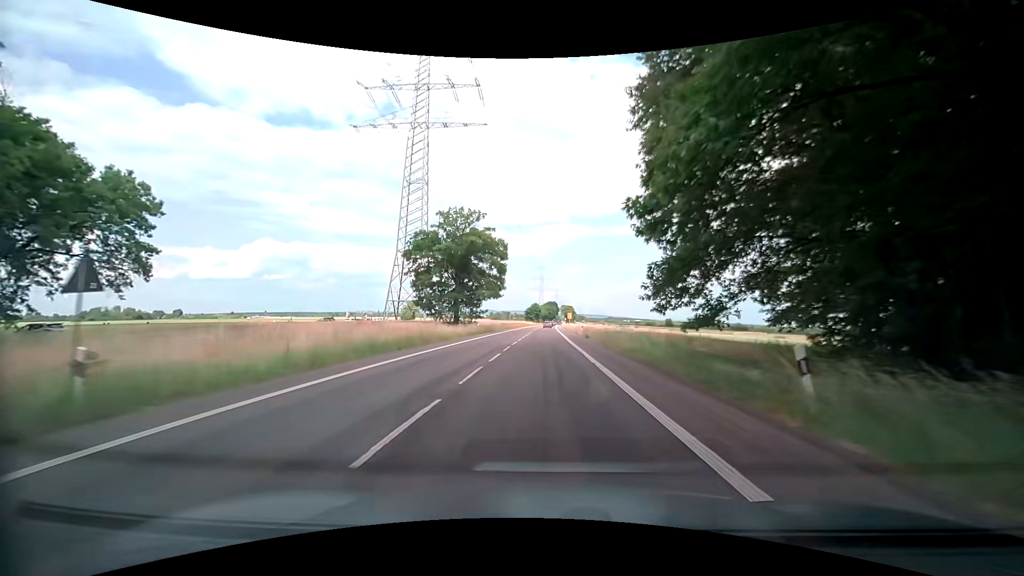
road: secondary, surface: asphalt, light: Day
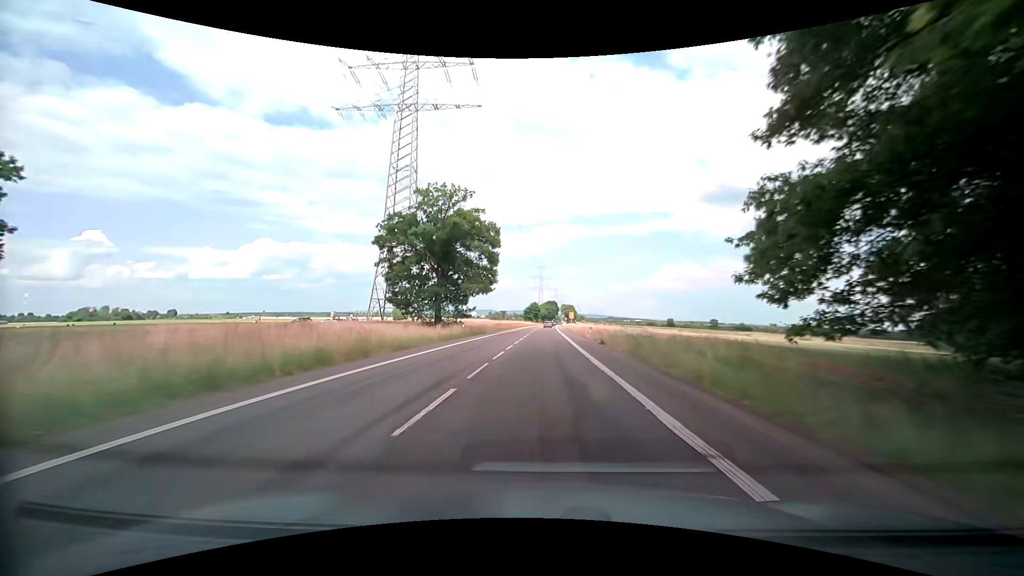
(0.0, +10.6) m; +1°
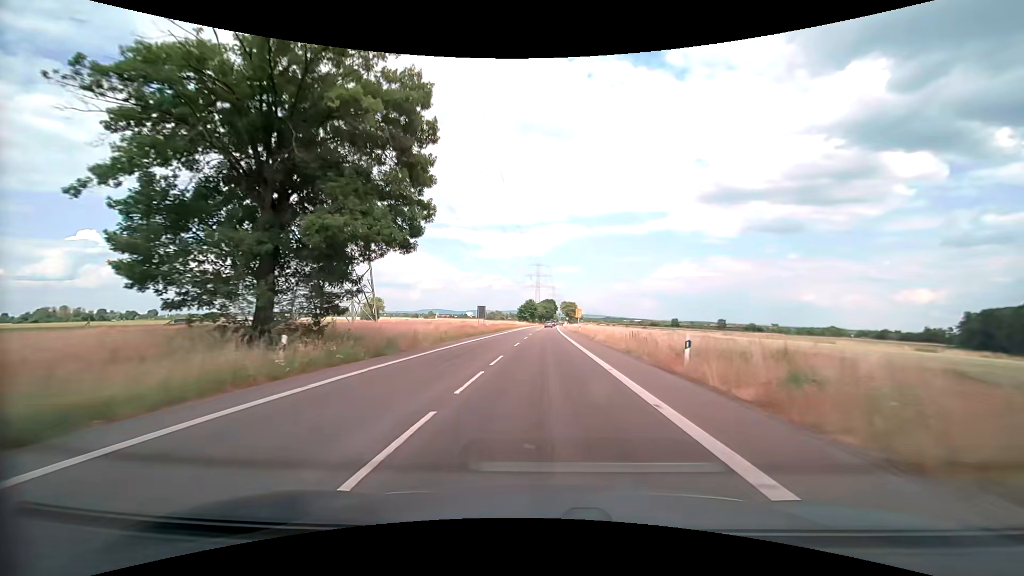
(+0.1, +31.8) m; 0°
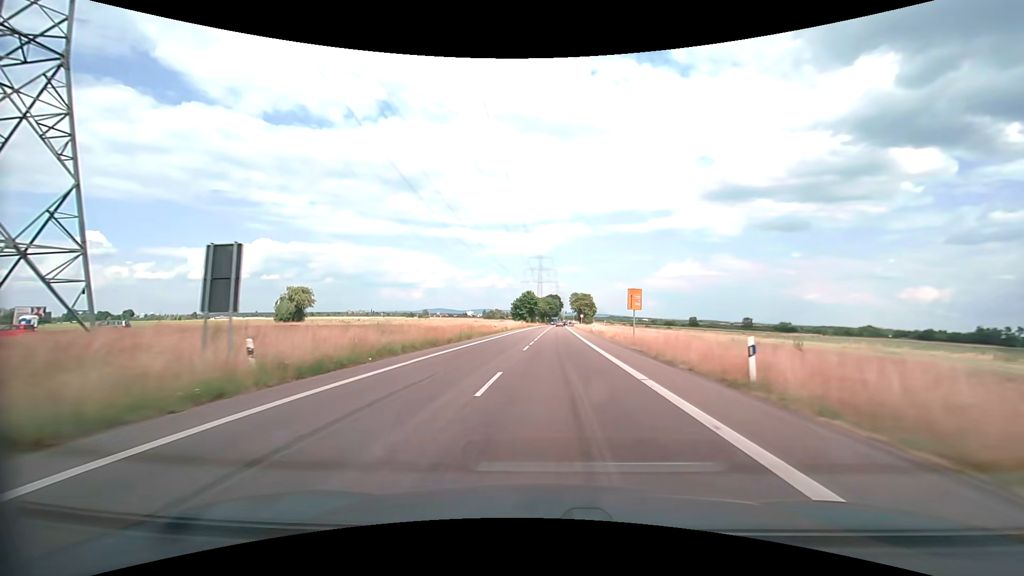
(+0.2, +53.3) m; 0°
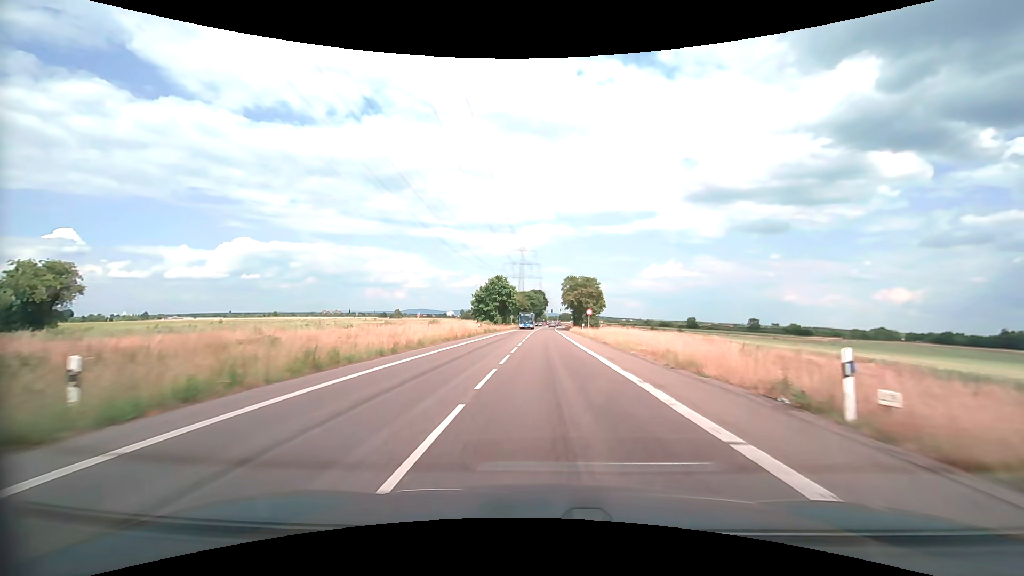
(+1.2, +53.7) m; +2°
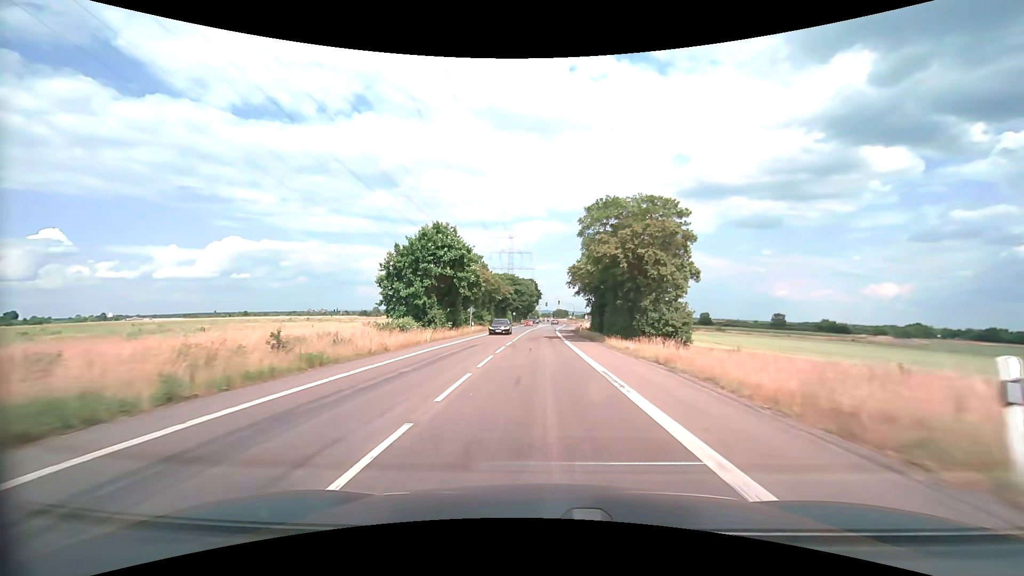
(+0.3, +54.4) m; +1°
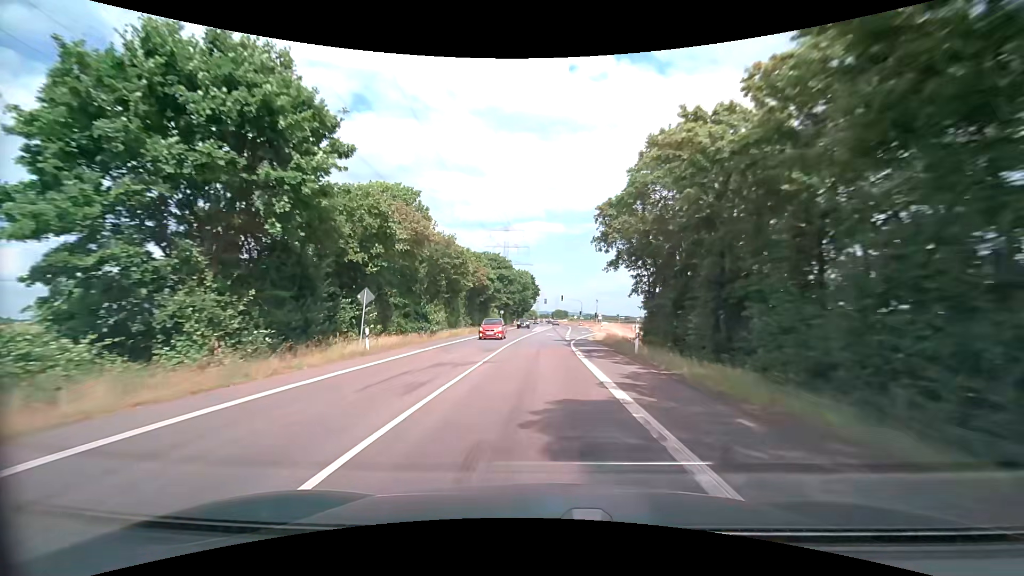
(+0.1, +33.0) m; 0°
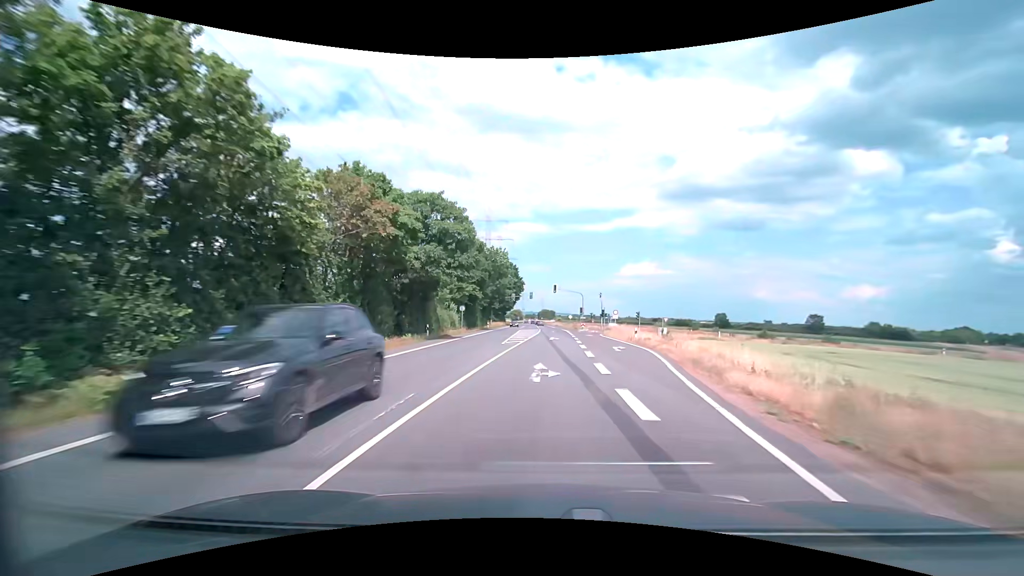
(+0.3, +33.3) m; +2°
(0, +10) (0, +20) (0, +30) (+1, +40) (+1, +50) (+1, +60) (+1, +70) (+1, +80) (+1, +90) (+1, +100) m
